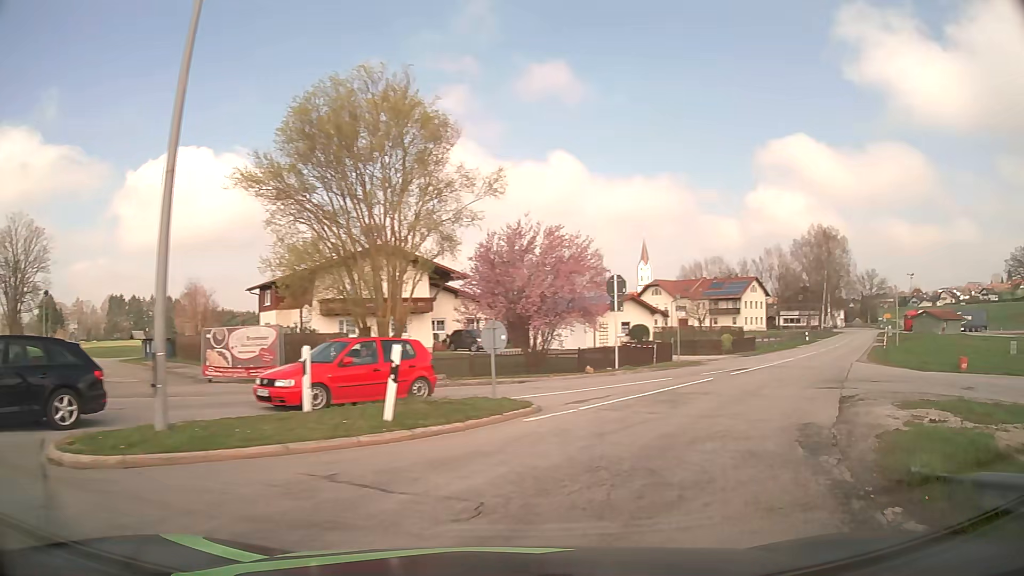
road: primary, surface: asphalt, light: Day
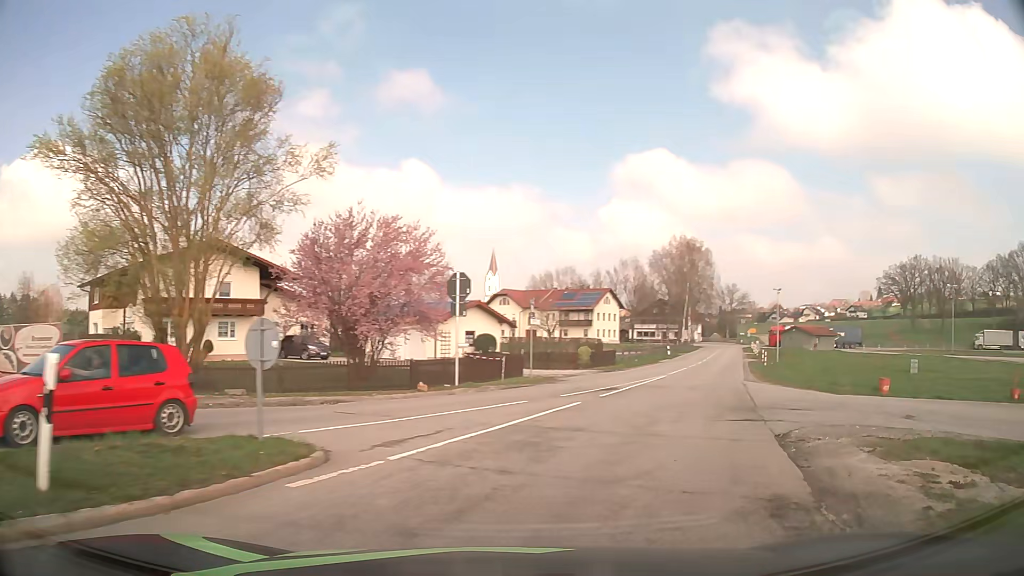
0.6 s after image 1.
(+0.6, +4.4) m; +14°
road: tertiary
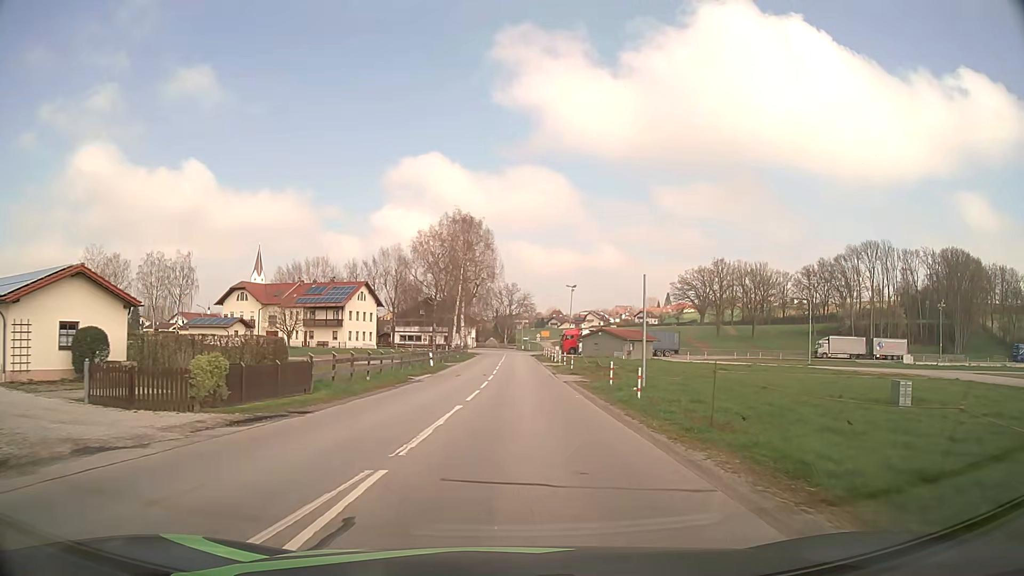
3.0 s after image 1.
(+5.5, +21.6) m; +20°
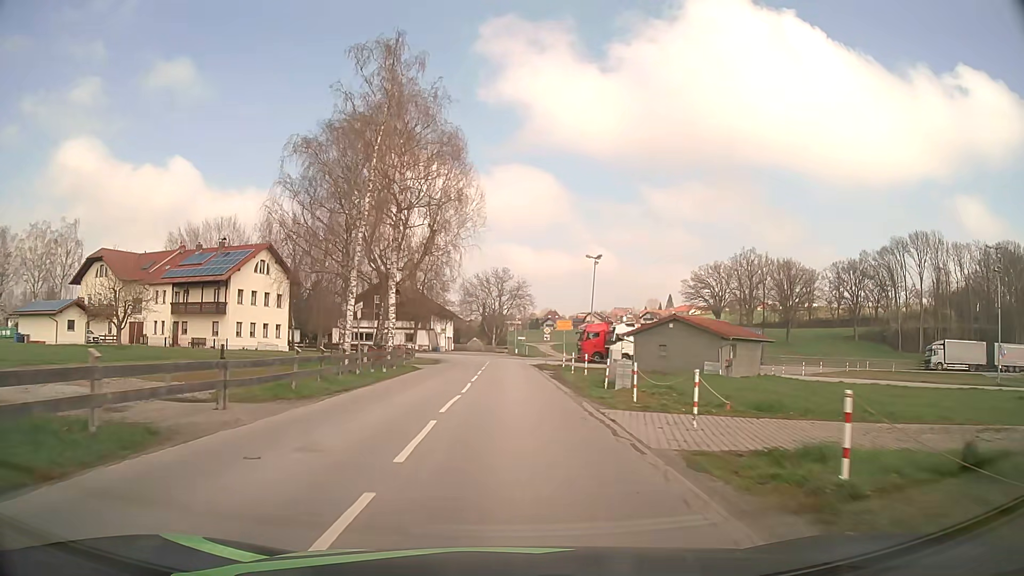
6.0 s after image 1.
(+0.8, +39.2) m; +1°
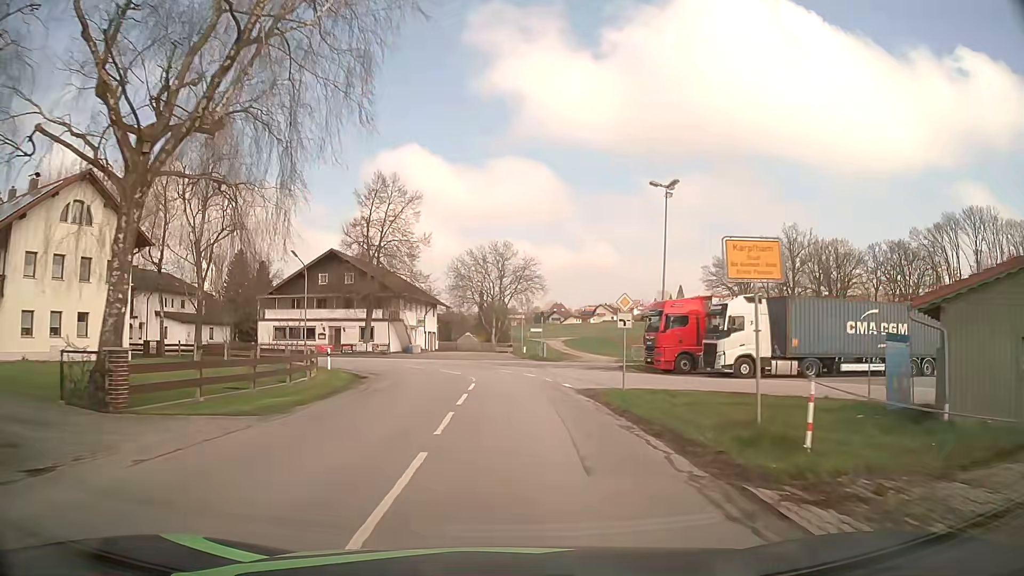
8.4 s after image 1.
(-0.2, +30.5) m; 0°
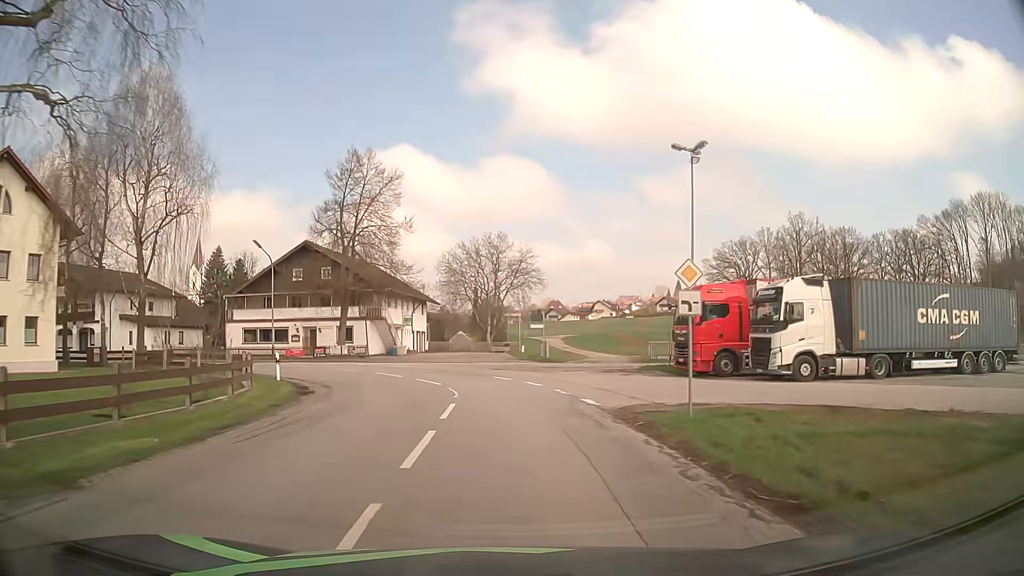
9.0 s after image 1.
(0.0, +7.0) m; 0°
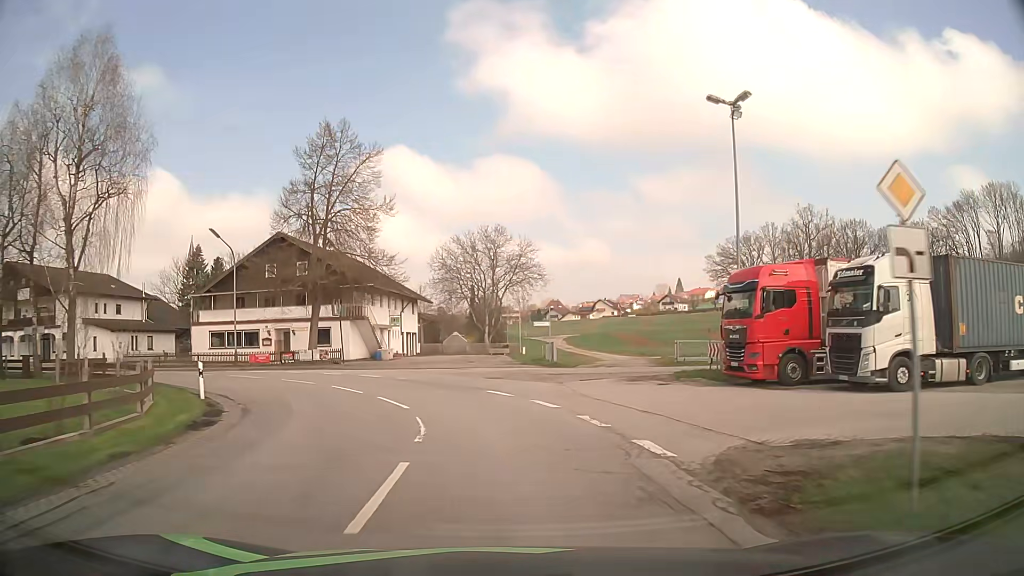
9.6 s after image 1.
(0.0, +6.8) m; 0°
